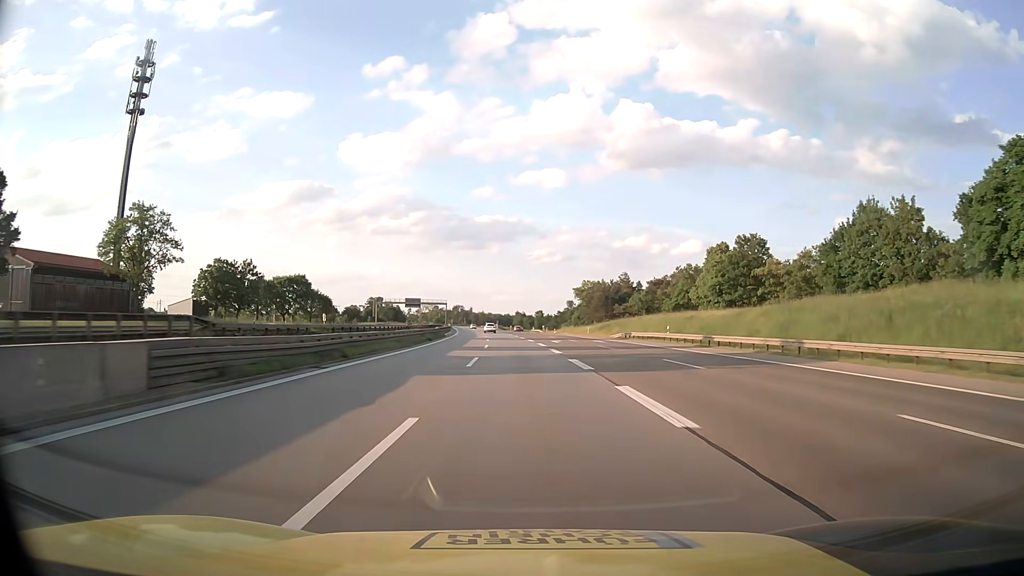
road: motorway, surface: asphalt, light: Day
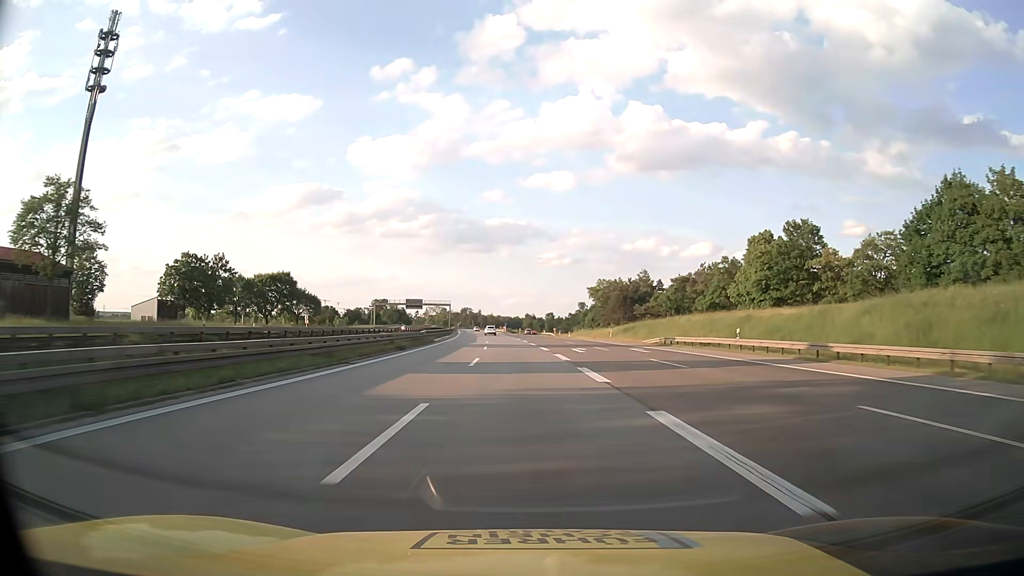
(-0.1, +16.2) m; -1°
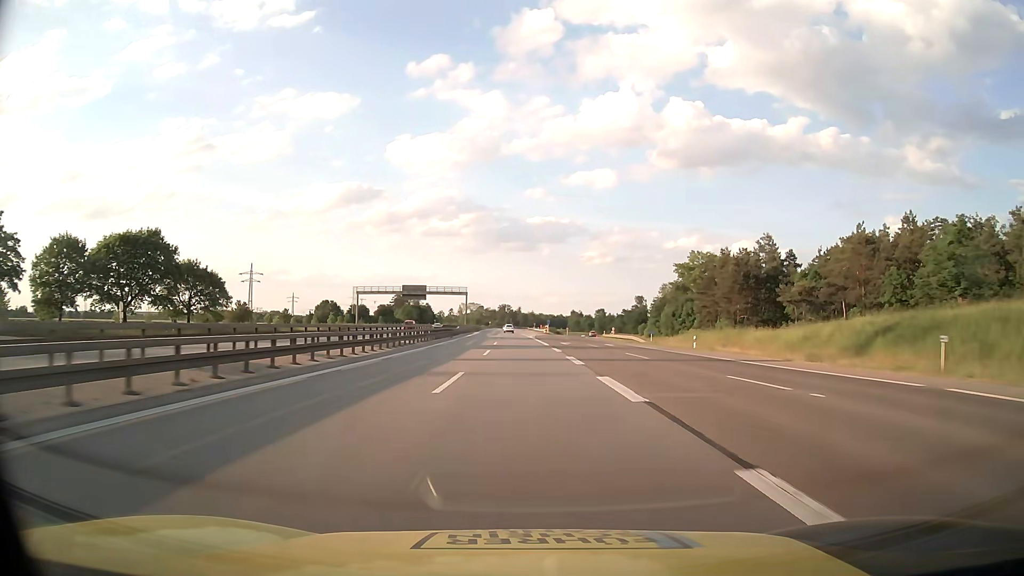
(-1.9, +64.6) m; -3°
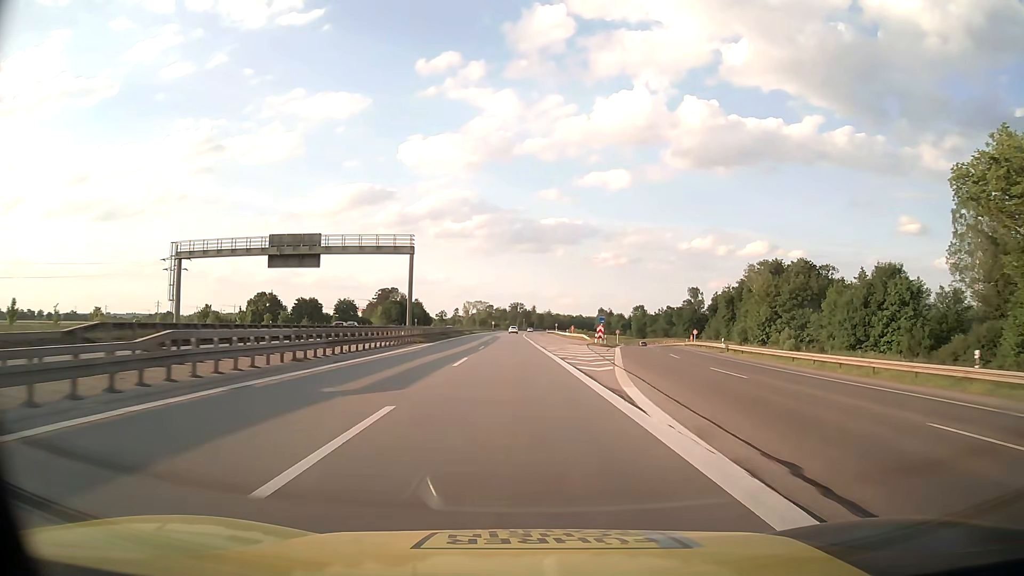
(-1.4, +80.8) m; -1°
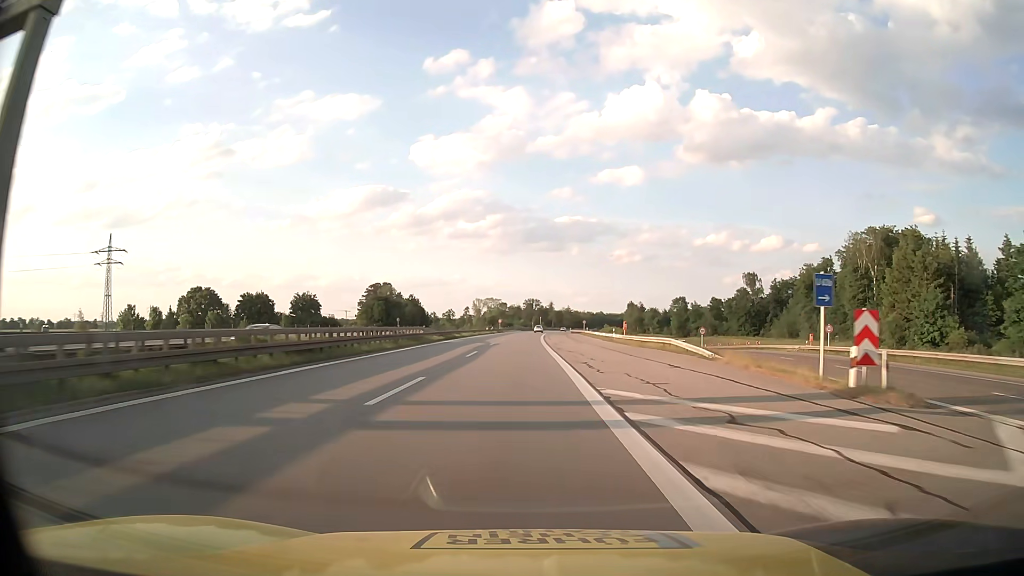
(-0.4, +48.5) m; -1°
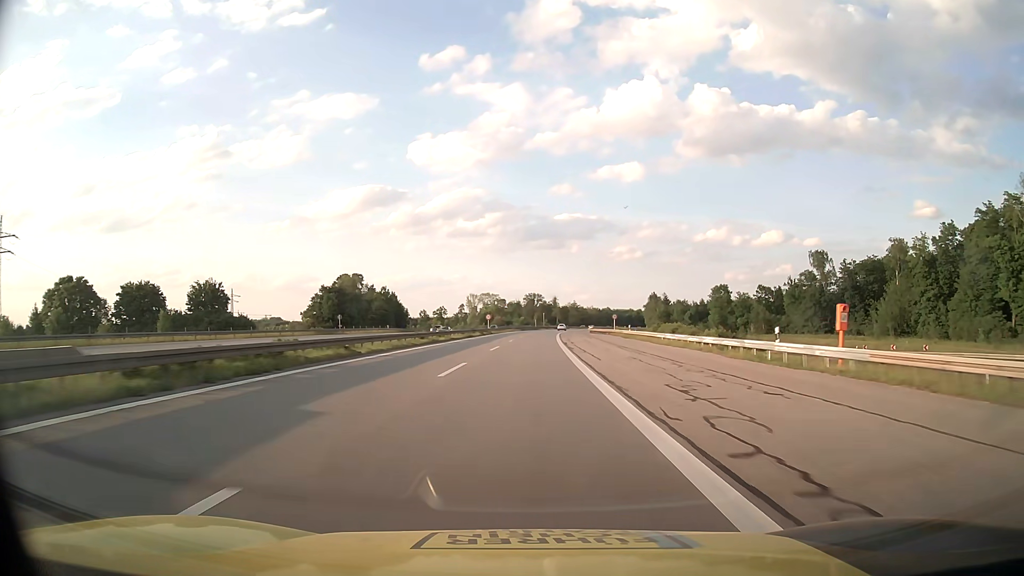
(-0.2, +48.4) m; 0°
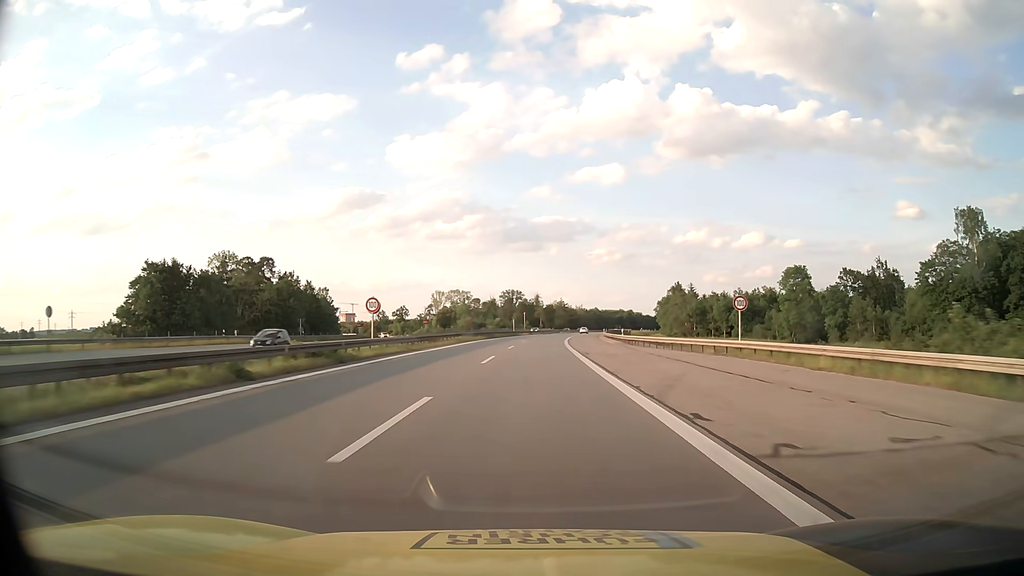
(+0.9, +64.6) m; +2°
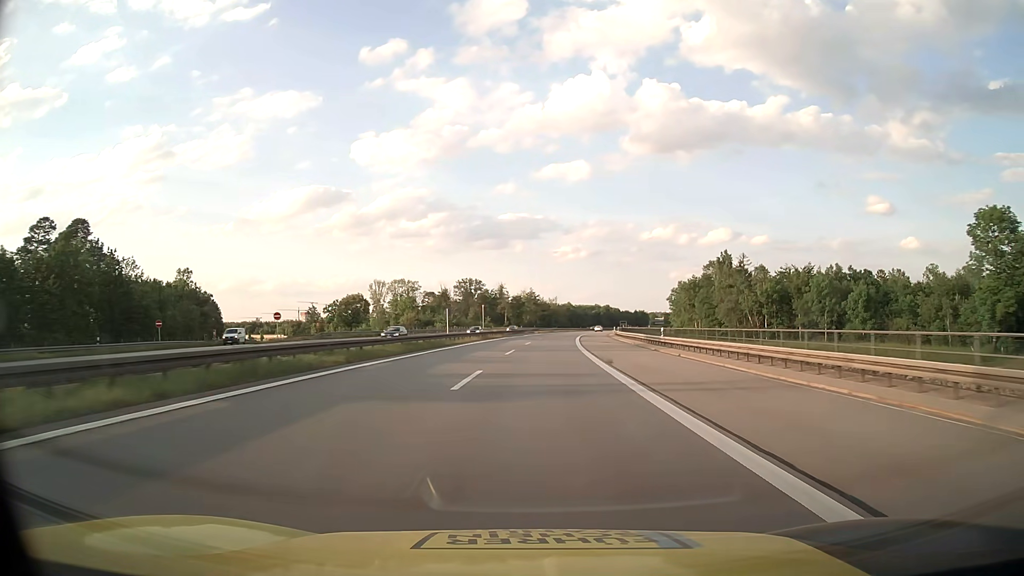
(+1.4, +64.5) m; +3°
(0, +10) (0, +20) (+1, +30) (+1, +40) (+2, +50) (+2, +60) (+3, +70) (+4, +80) (+5, +90) (+6, +100) m
